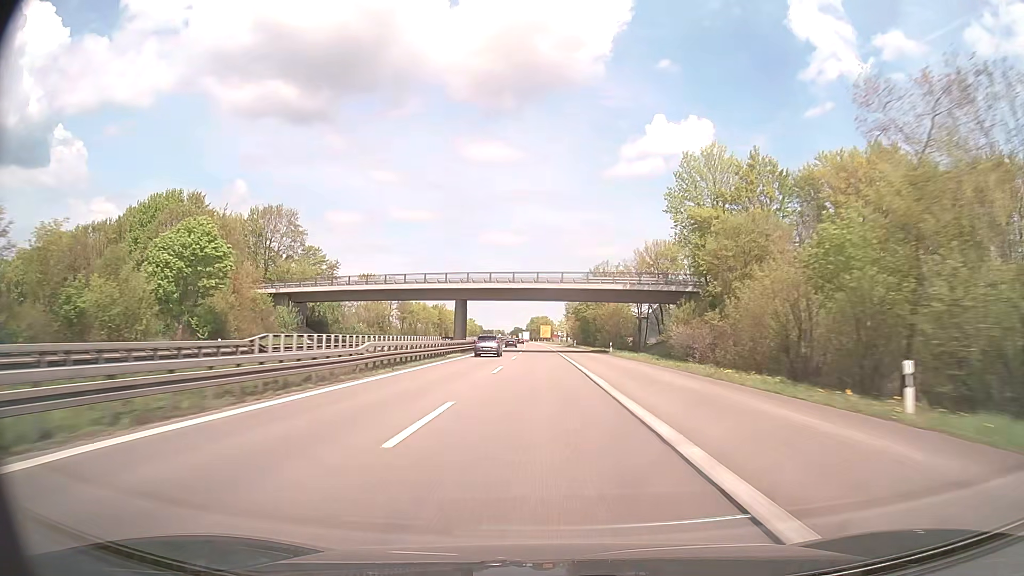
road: trunk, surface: asphalt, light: Day
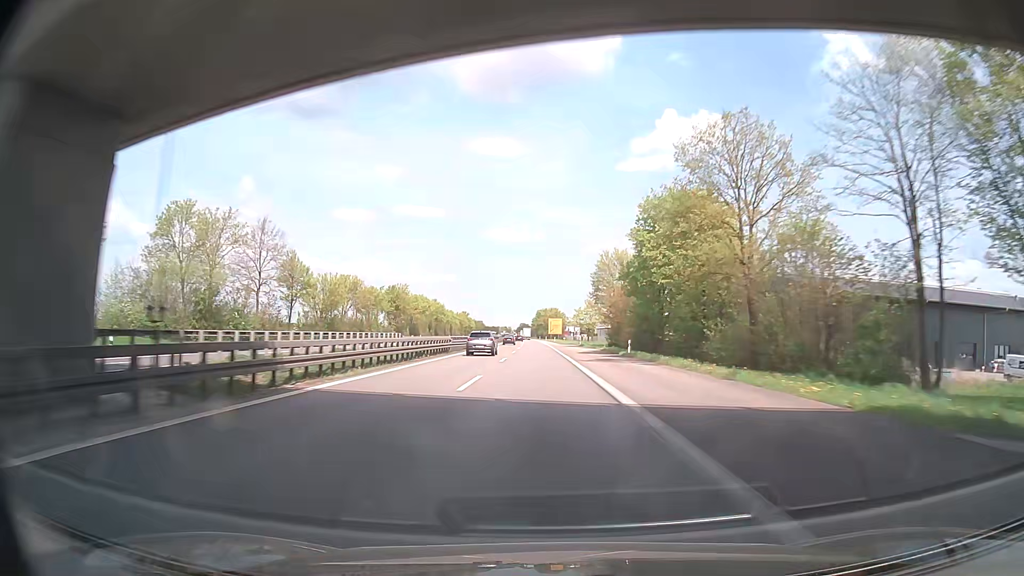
(-0.5, +63.6) m; -1°
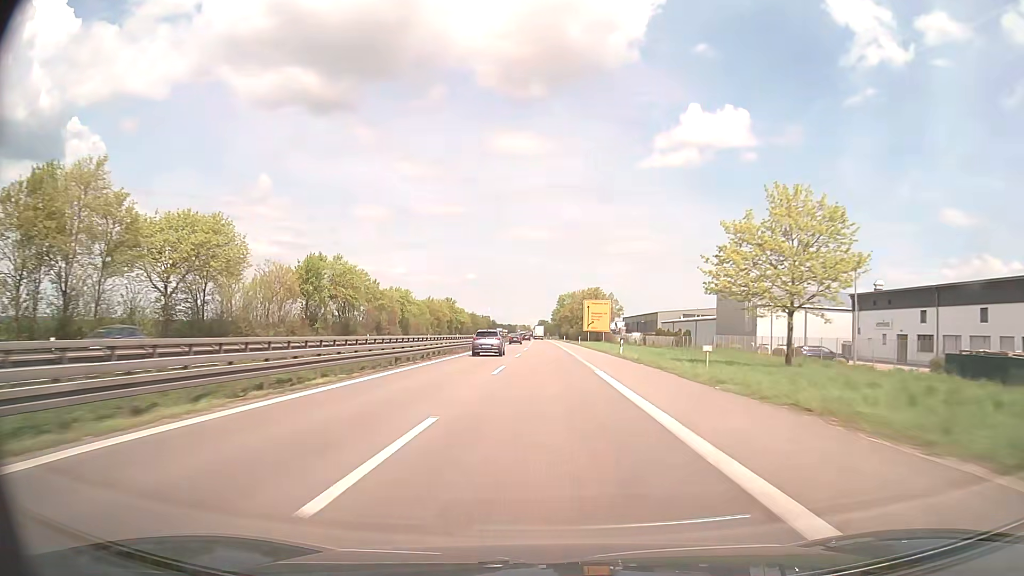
(-1.6, +100.7) m; -2°
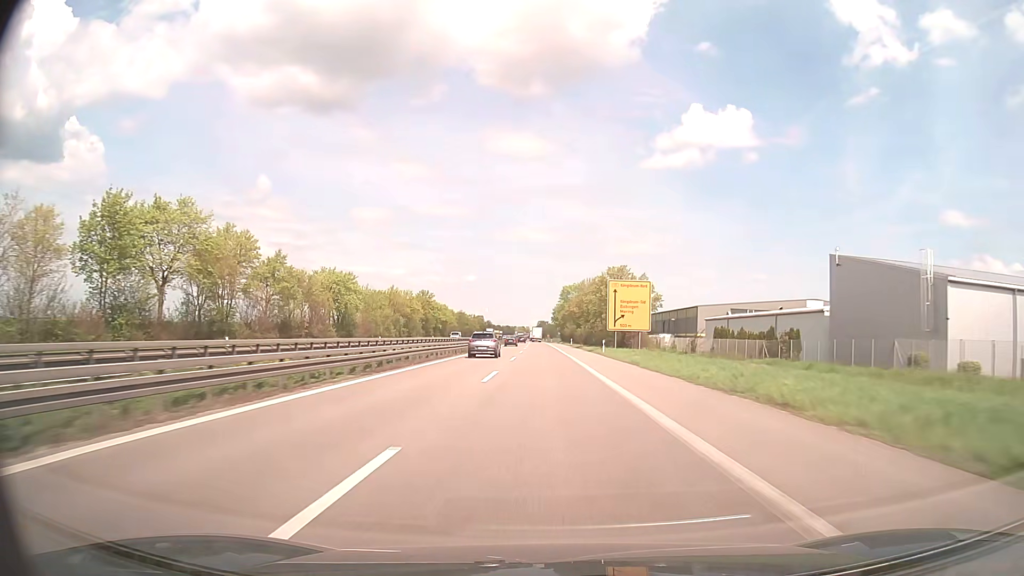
(0.0, +38.7) m; 0°
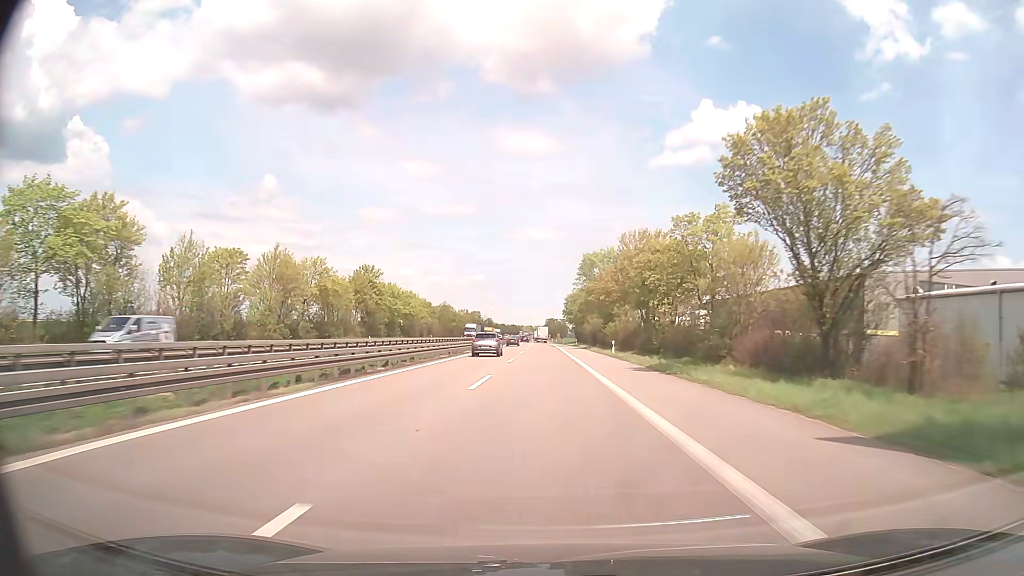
(-0.1, +56.5) m; -1°
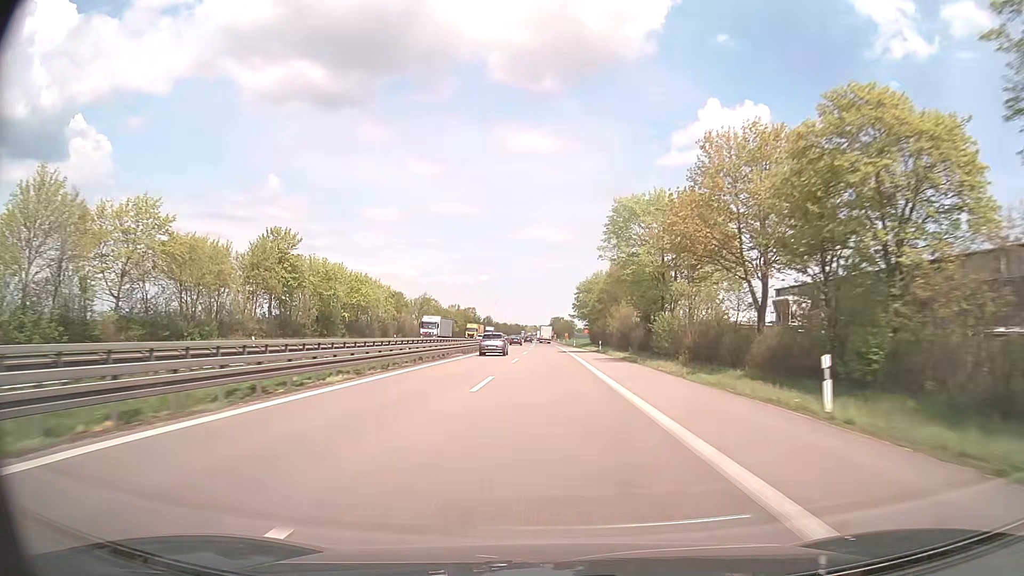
(-0.1, +36.6) m; -1°
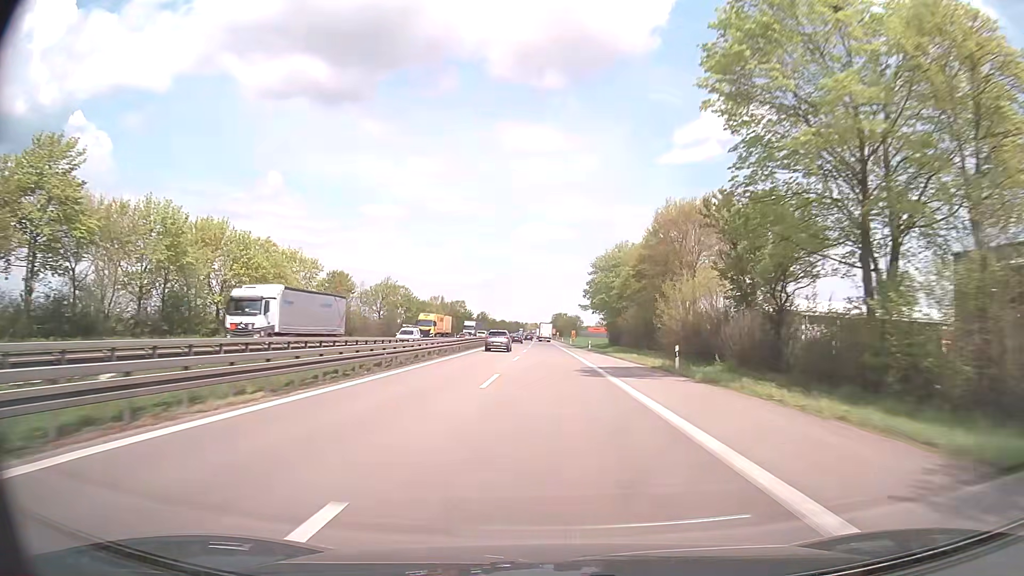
(0.0, +35.7) m; 0°
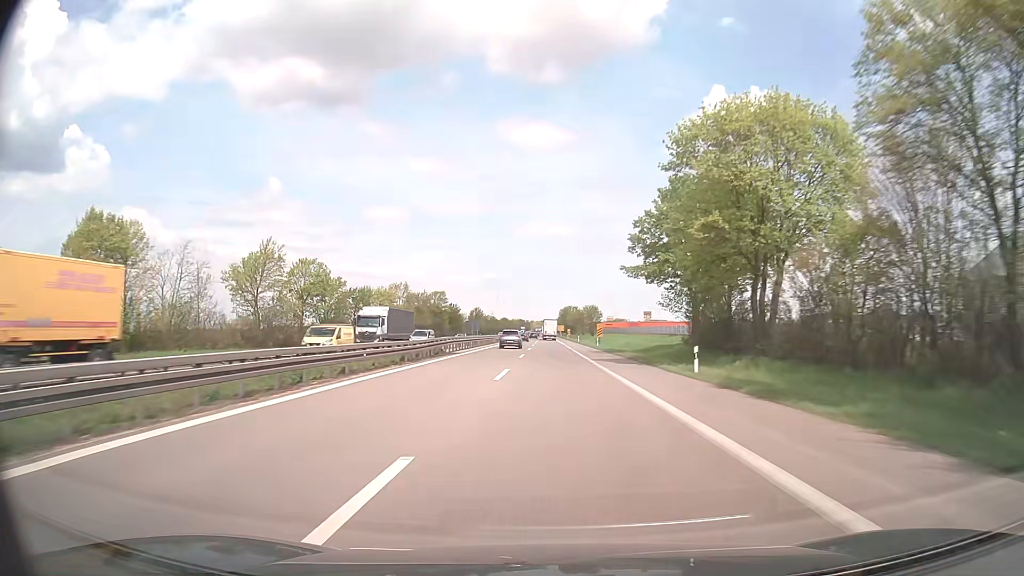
(-0.1, +51.5) m; -1°
(0, +10) (0, +20) (0, +30) (0, +40) (0, +50) (0, +60) (0, +70) (0, +80) (+1, +90) (+1, +100) m
